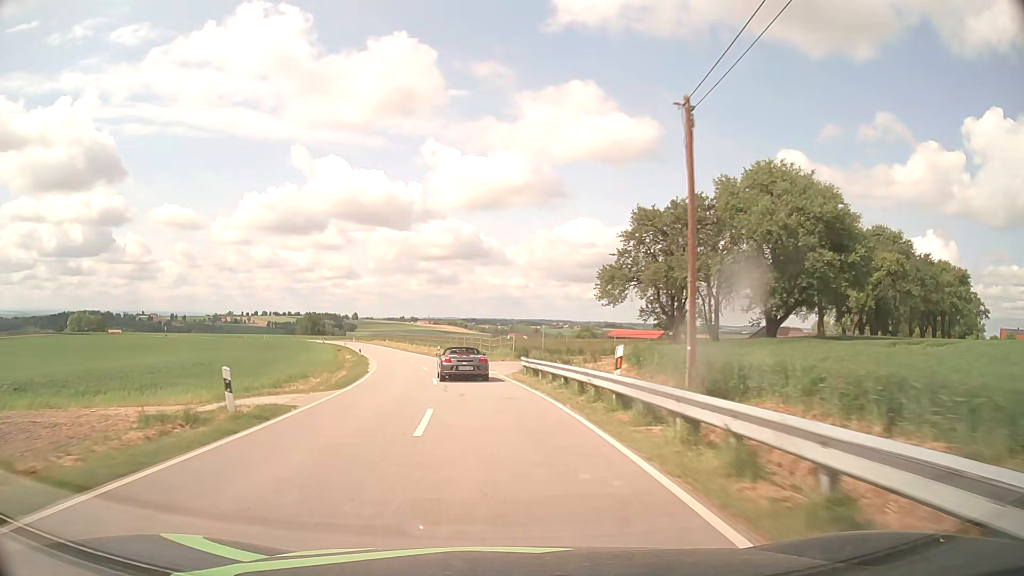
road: tertiary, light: Day
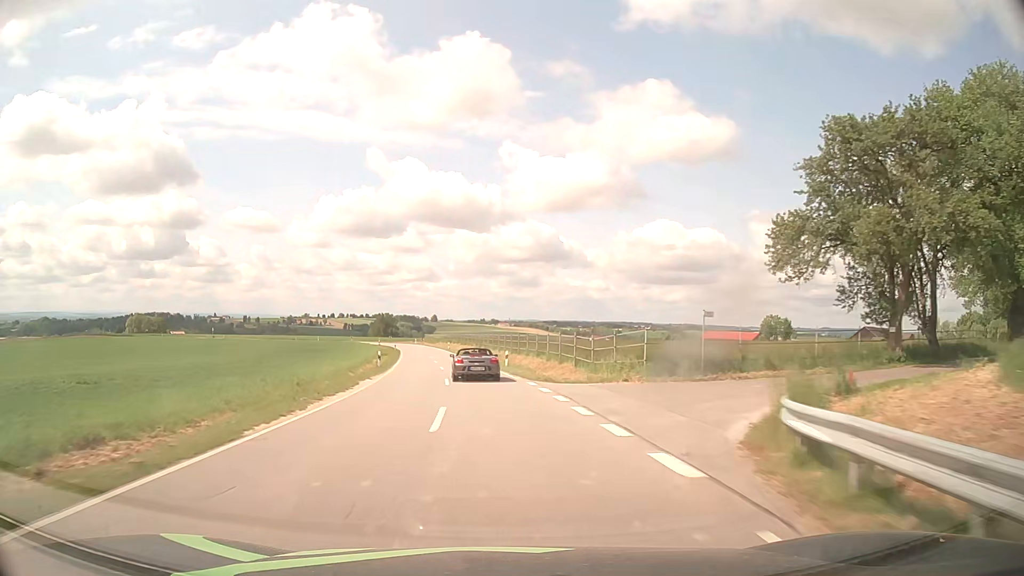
(-1.6, +23.4) m; -7°
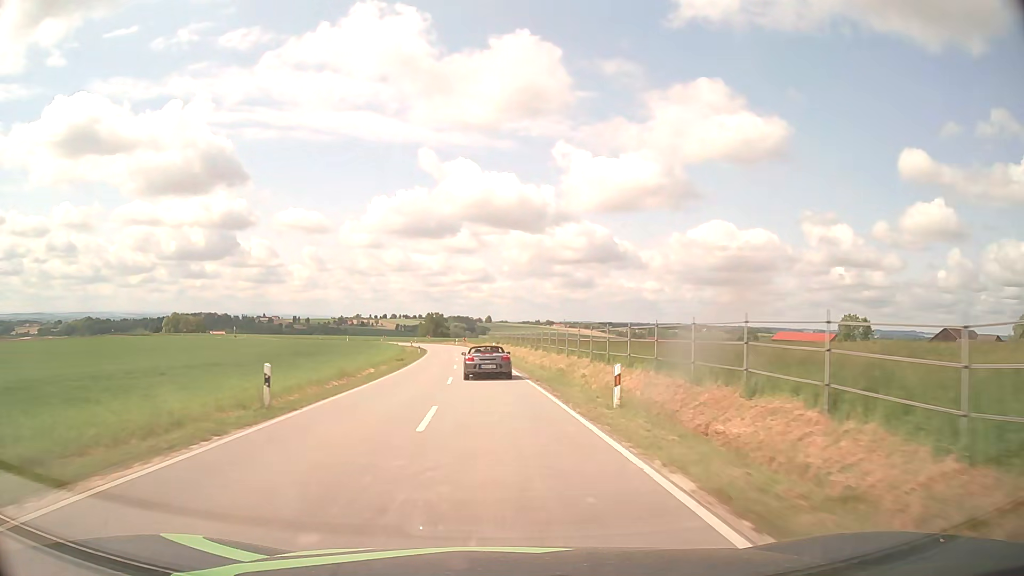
(-1.1, +24.7) m; -5°
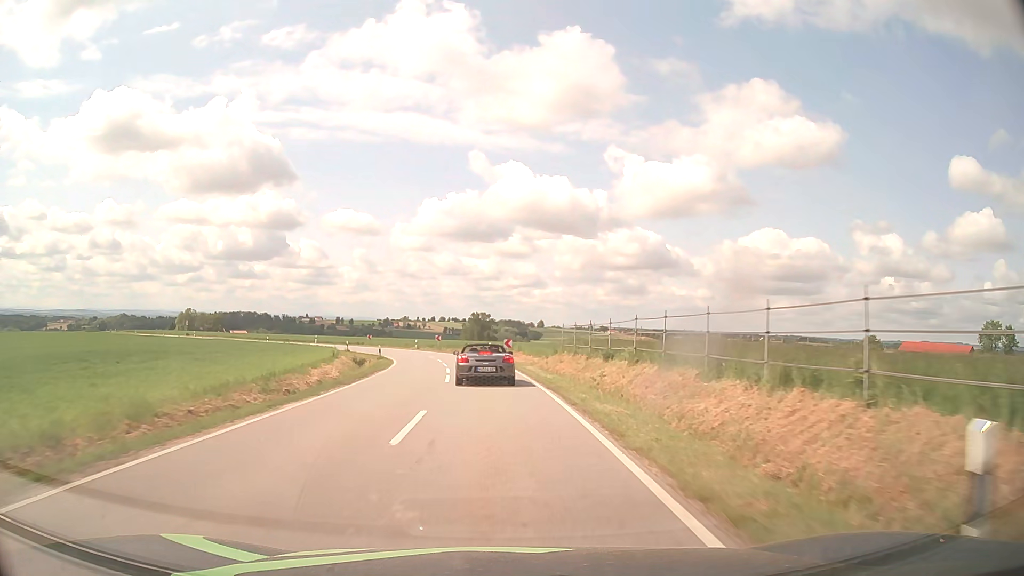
(-3.4, +61.2) m; -5°
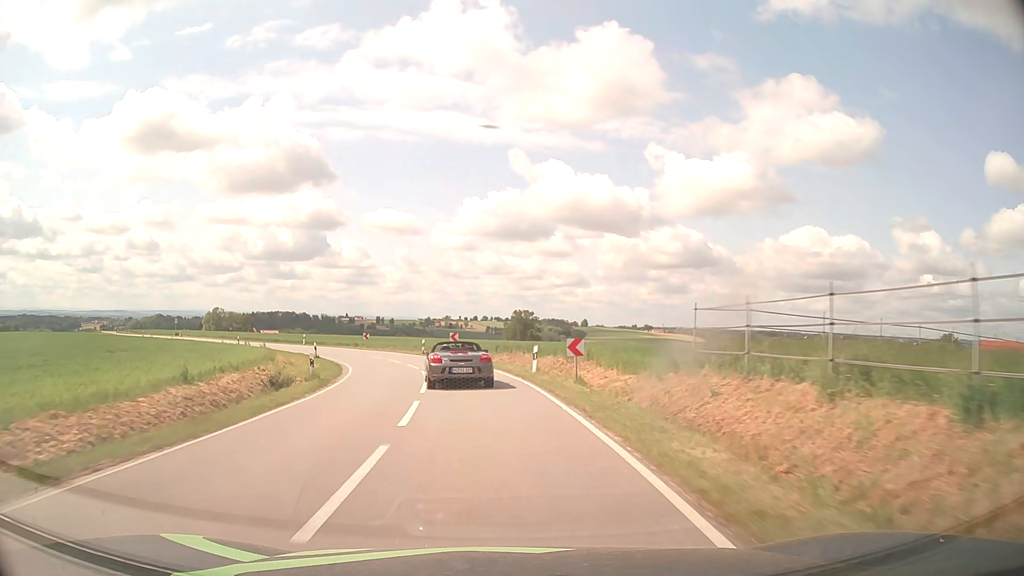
(-0.5, +22.3) m; -4°
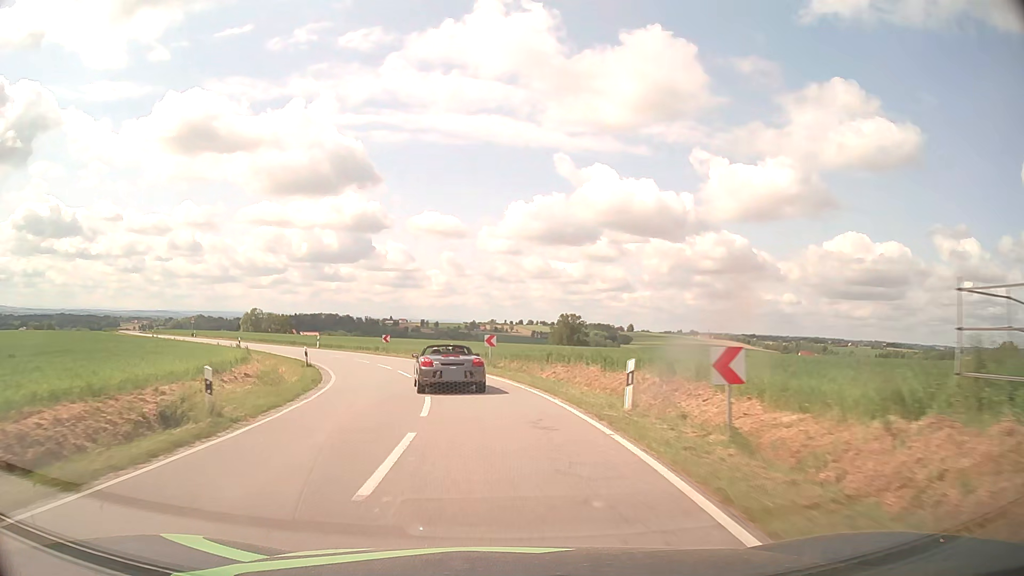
(-0.2, +10.4) m; -3°
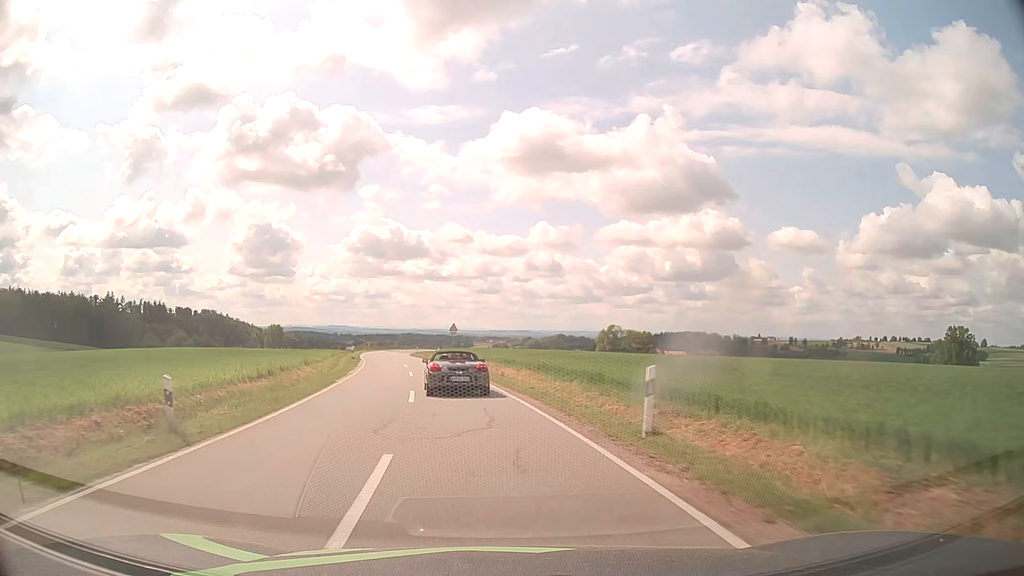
(-12.2, +47.7) m; -31°
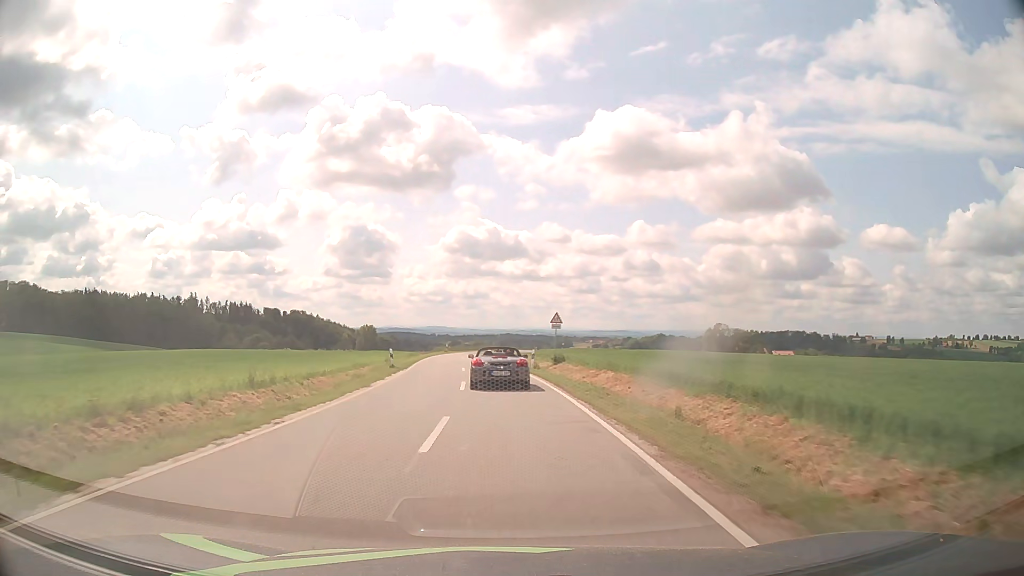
(-2.0, +21.6) m; -9°
(0, +10) (0, +20) (-1, +30) (-2, +40) (-2, +50) (-2, +60) (-3, +70) (-2, +80) (-1, +90) (0, +100) m
